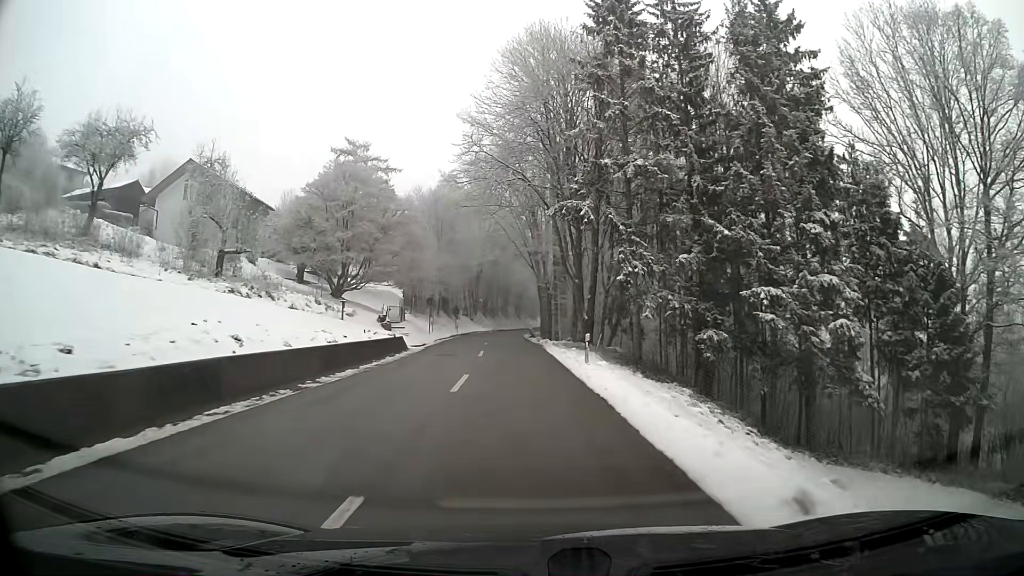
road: tertiary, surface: asphalt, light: Day
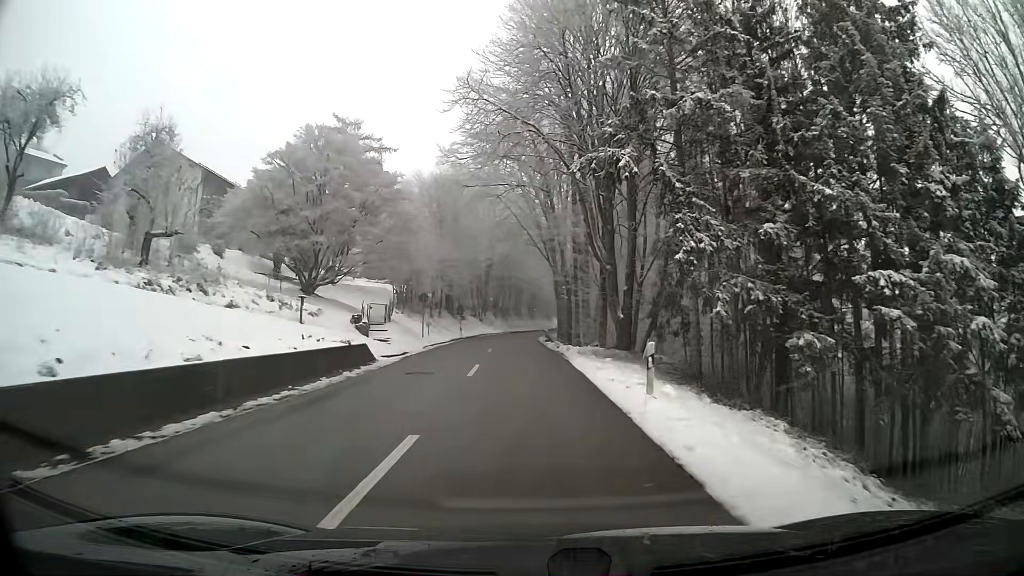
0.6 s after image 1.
(-0.1, +9.4) m; -1°
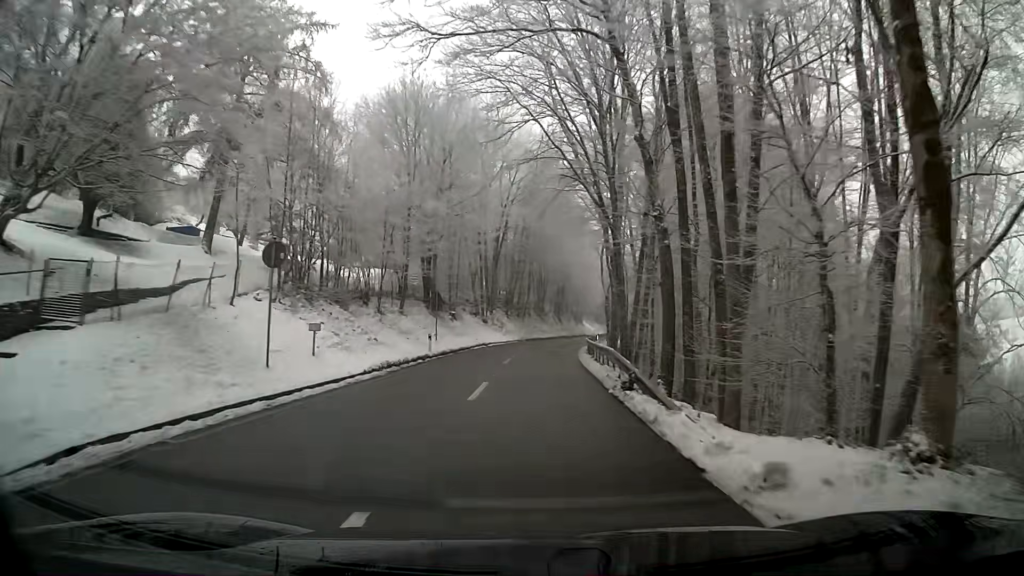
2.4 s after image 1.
(-0.5, +28.0) m; -1°
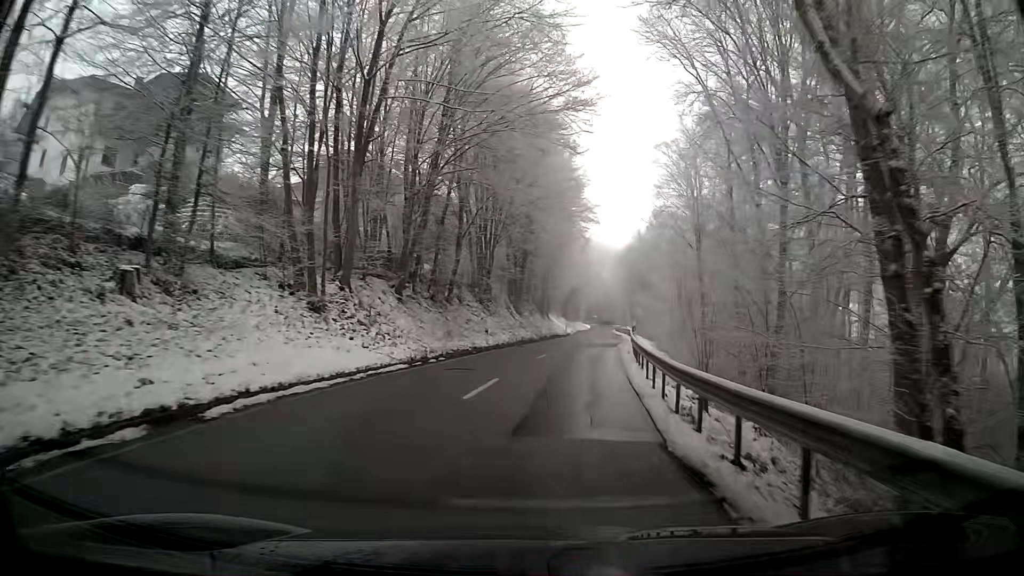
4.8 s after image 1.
(+1.3, +37.3) m; +4°
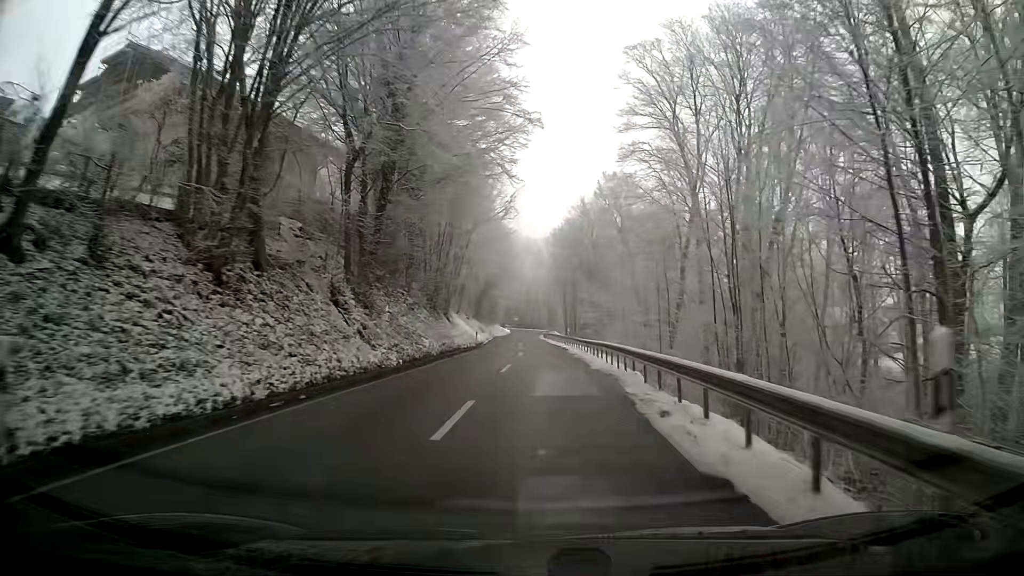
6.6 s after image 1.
(+2.4, +28.1) m; +8°
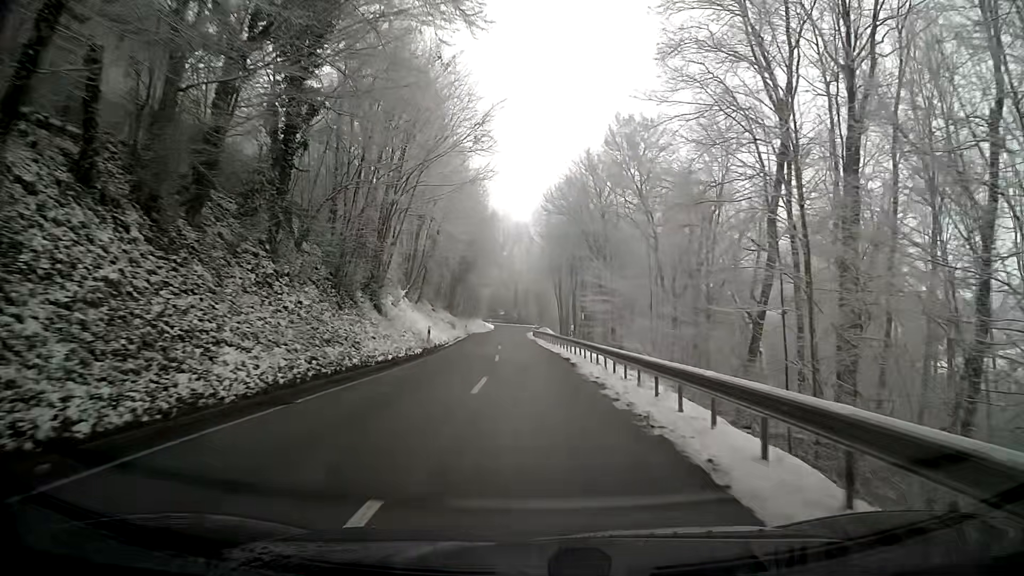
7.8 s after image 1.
(+0.1, +18.8) m; 0°
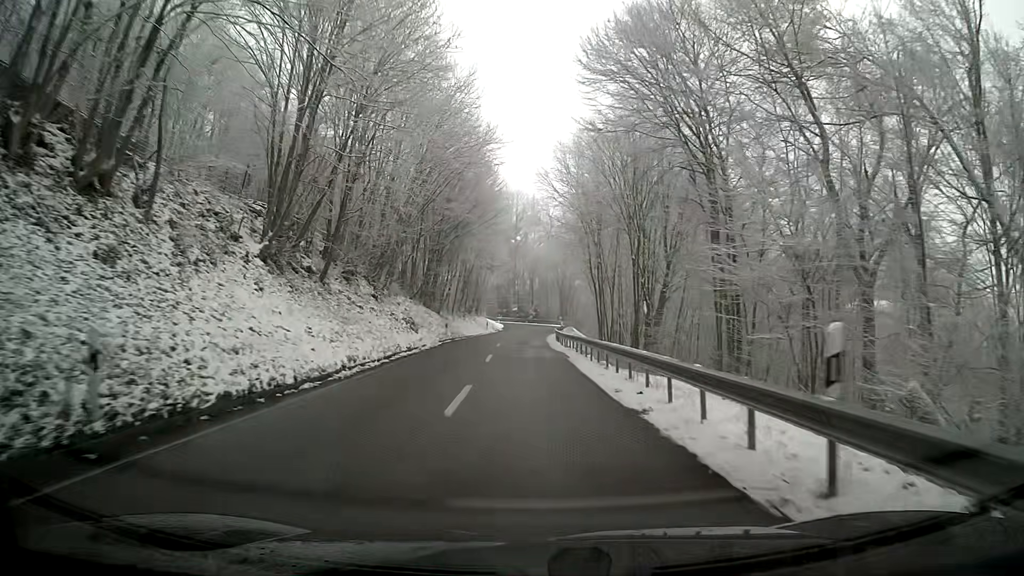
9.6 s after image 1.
(-0.5, +27.8) m; -1°
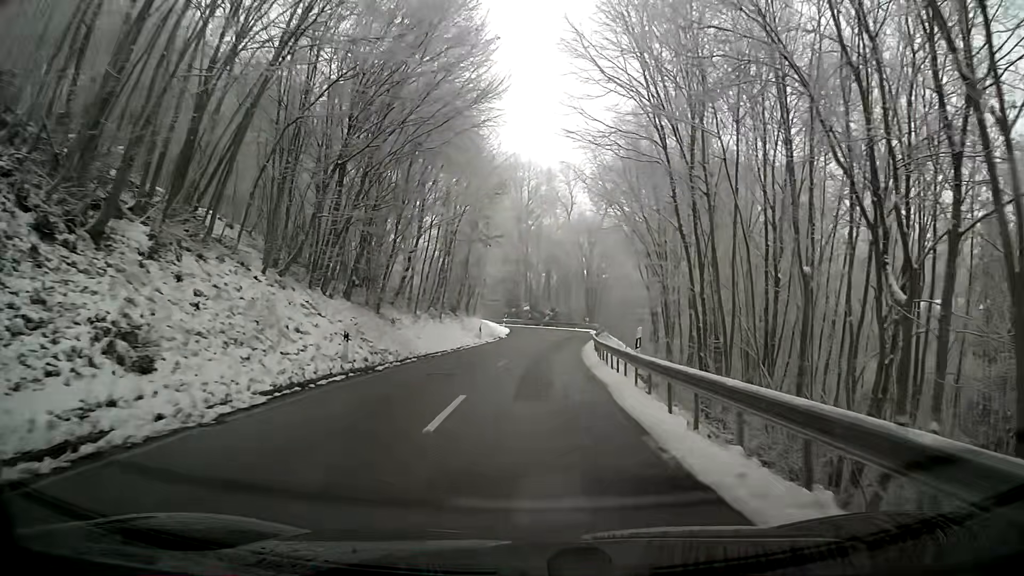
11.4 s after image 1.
(-0.4, +25.5) m; -1°
(0, +10) (0, +20) (+1, +30) (+1, +40) (+2, +50) (+3, +60) (+2, +70) (-3, +78) (-12, +83) (-21, +81) m
